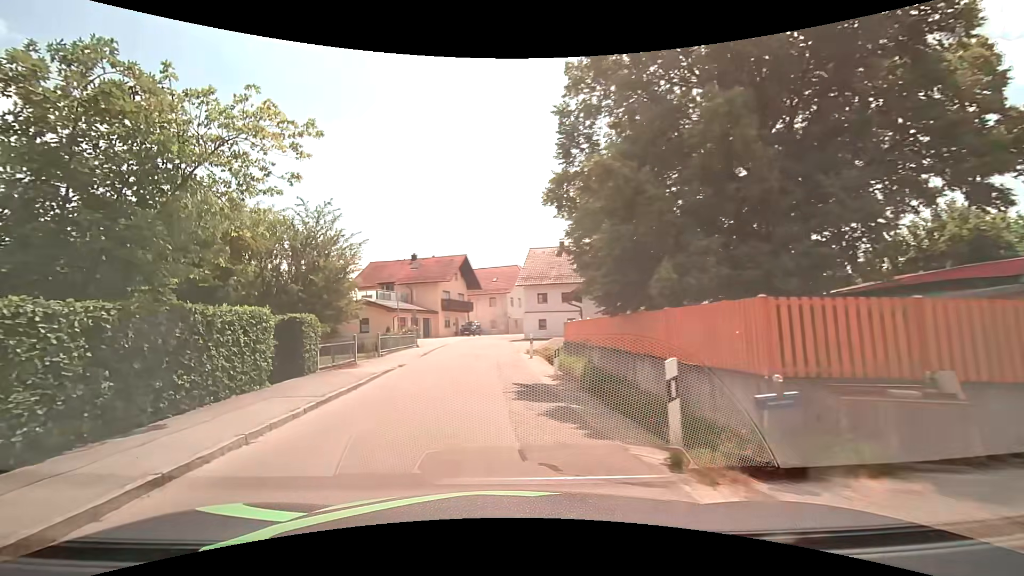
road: tertiary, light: Day
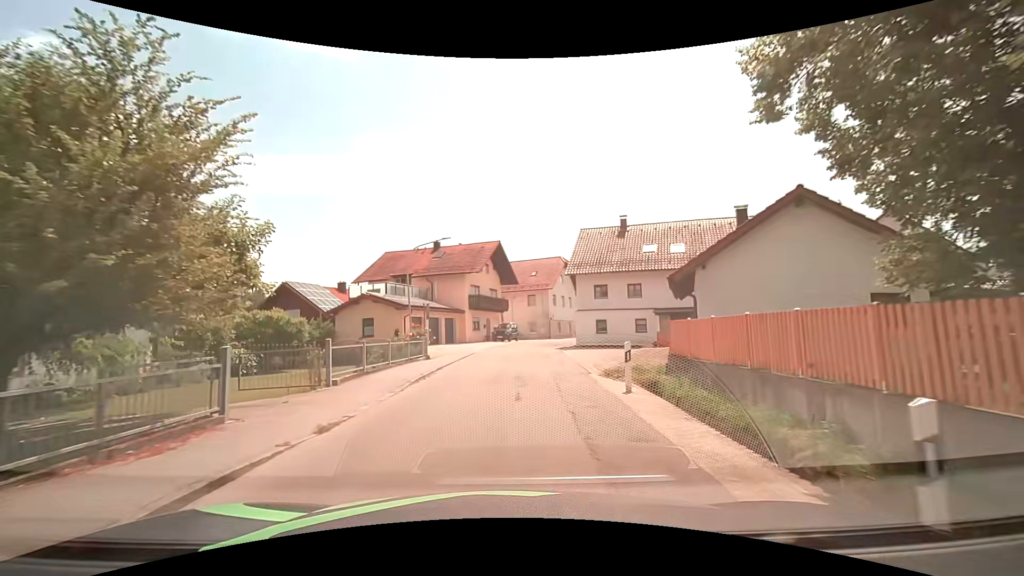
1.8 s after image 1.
(-0.9, +11.5) m; -5°
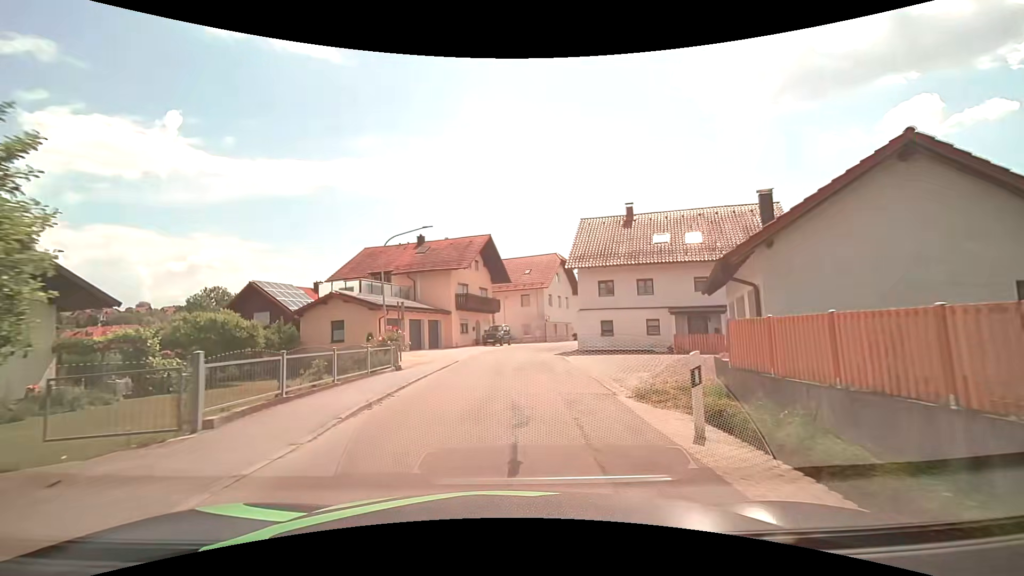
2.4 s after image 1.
(0.0, +4.6) m; +1°
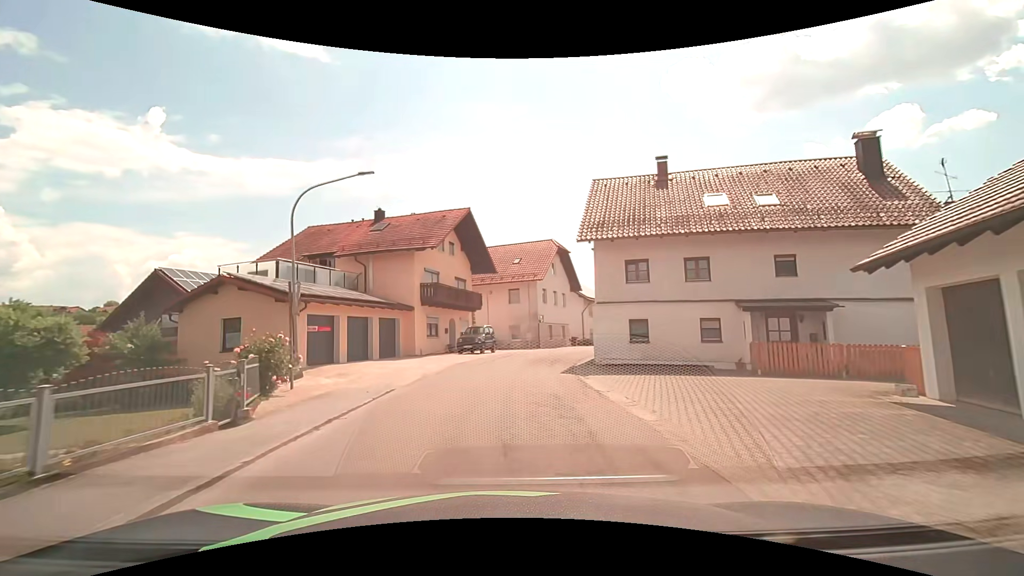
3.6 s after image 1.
(+0.2, +10.1) m; +2°
